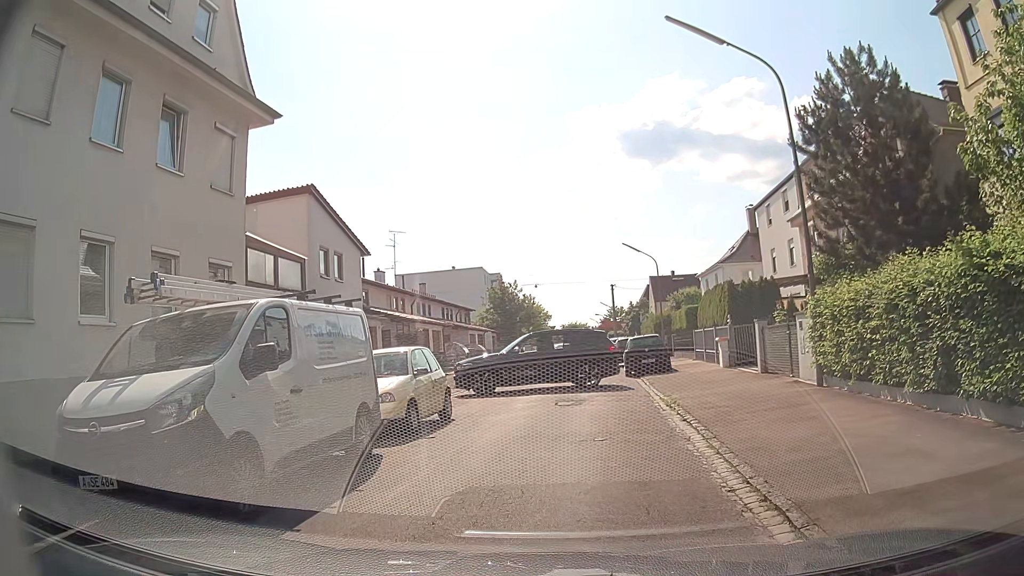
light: Day
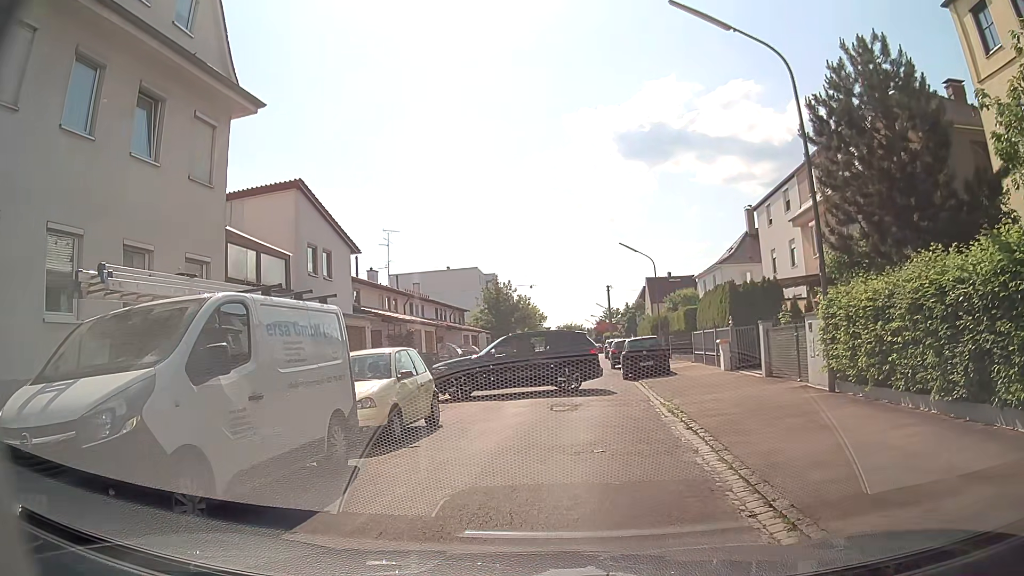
(0.0, +0.9) m; +1°
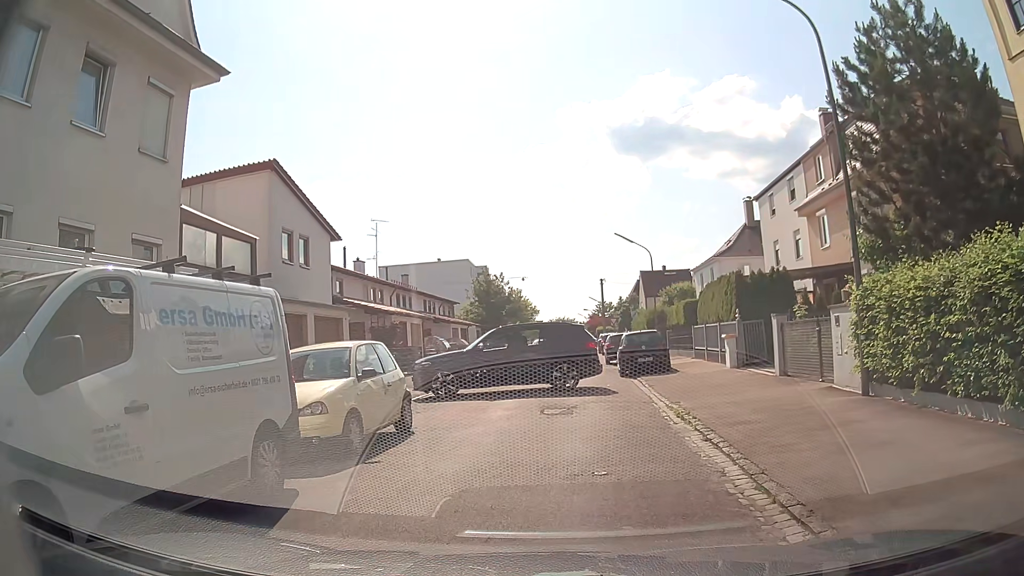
(0.0, +1.7) m; +3°
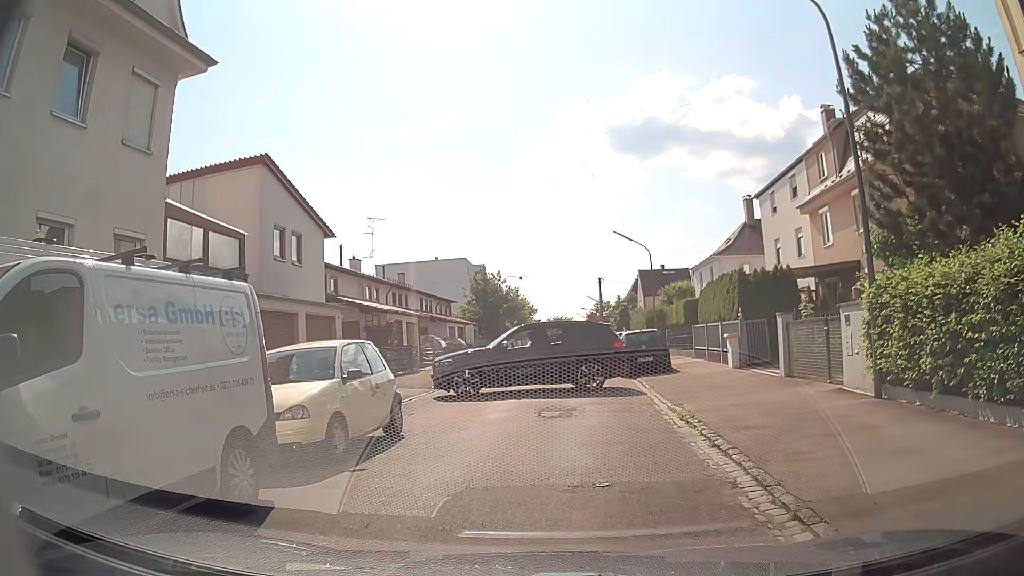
(0.0, +0.5) m; 0°
